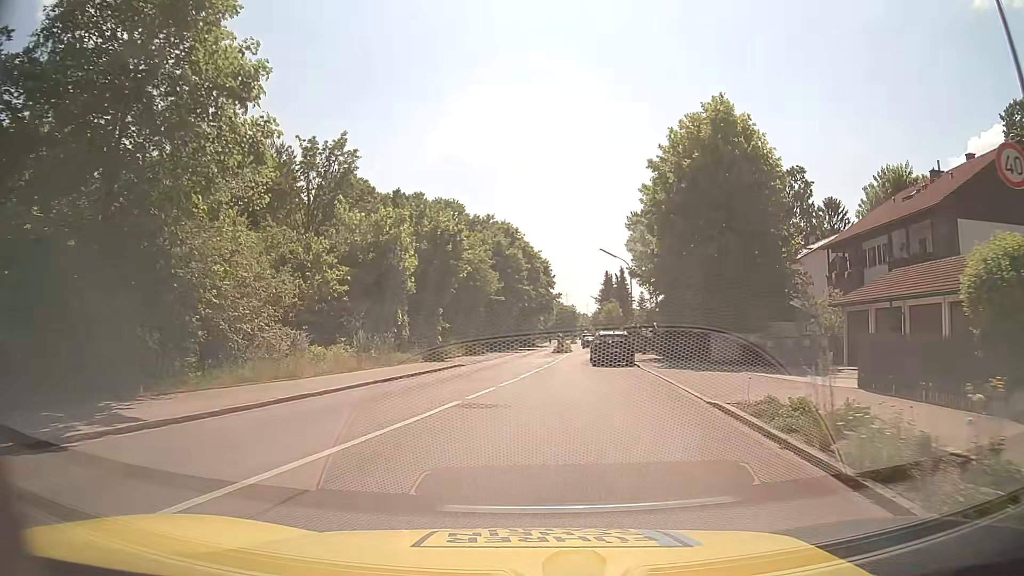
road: tertiary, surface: asphalt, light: Day
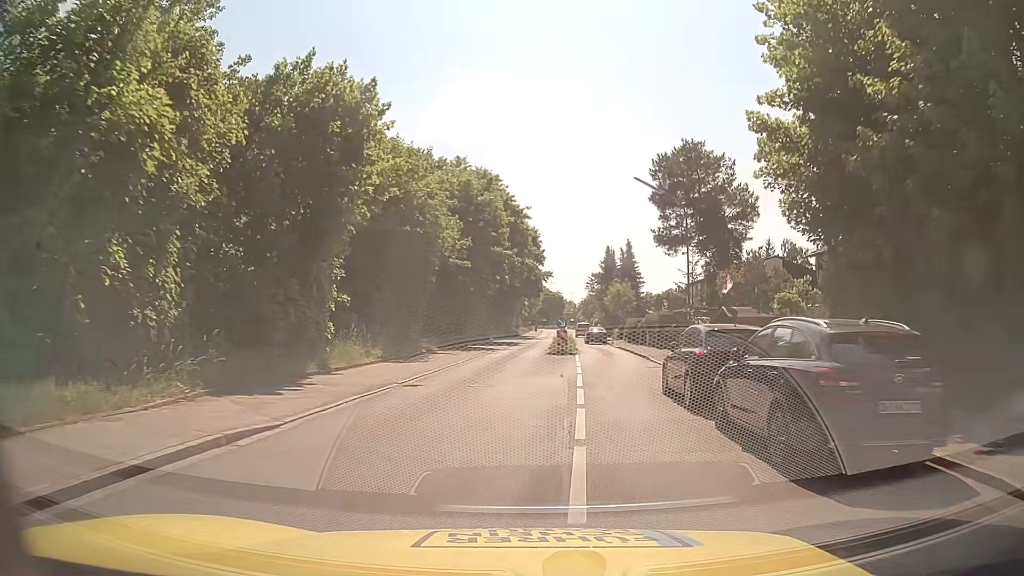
(+0.1, +22.7) m; +1°
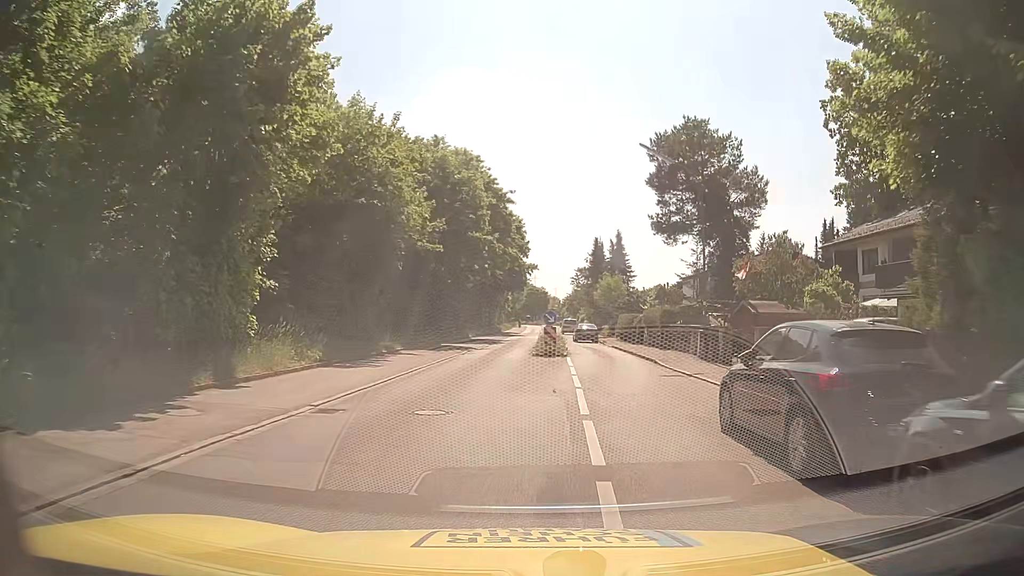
(0.0, +5.4) m; +1°
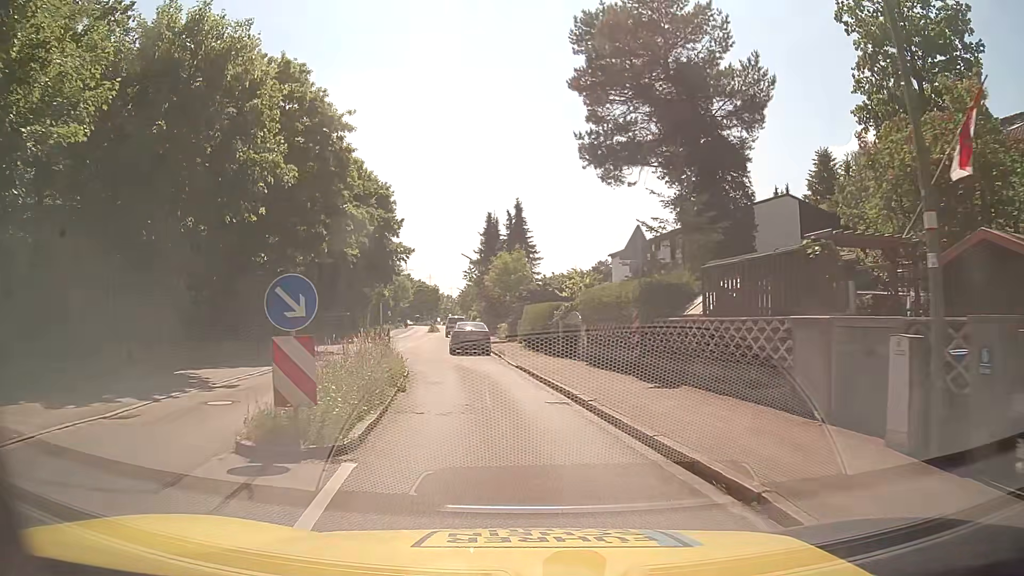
(+2.1, +20.1) m; +9°
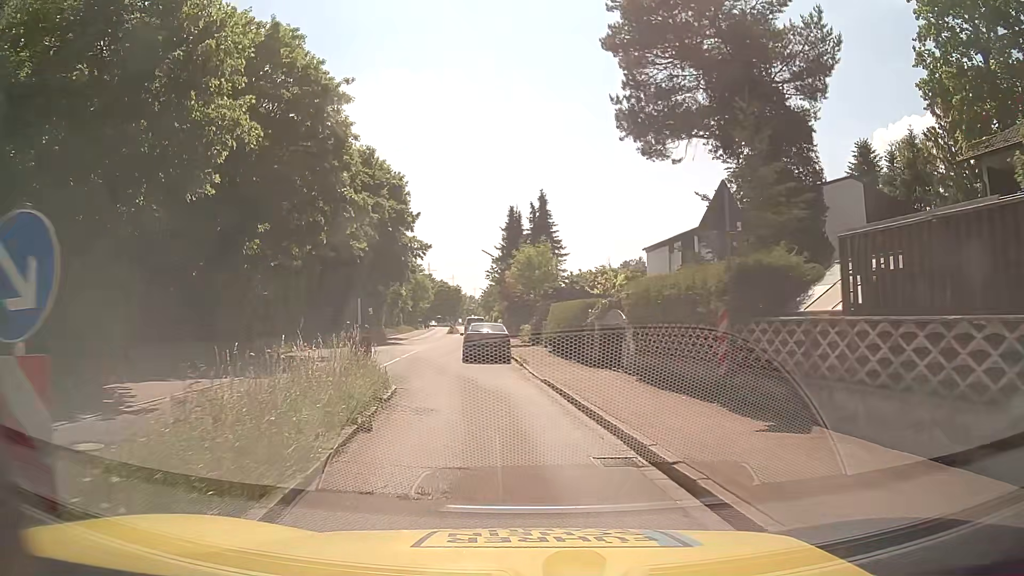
(-0.1, +4.7) m; -3°
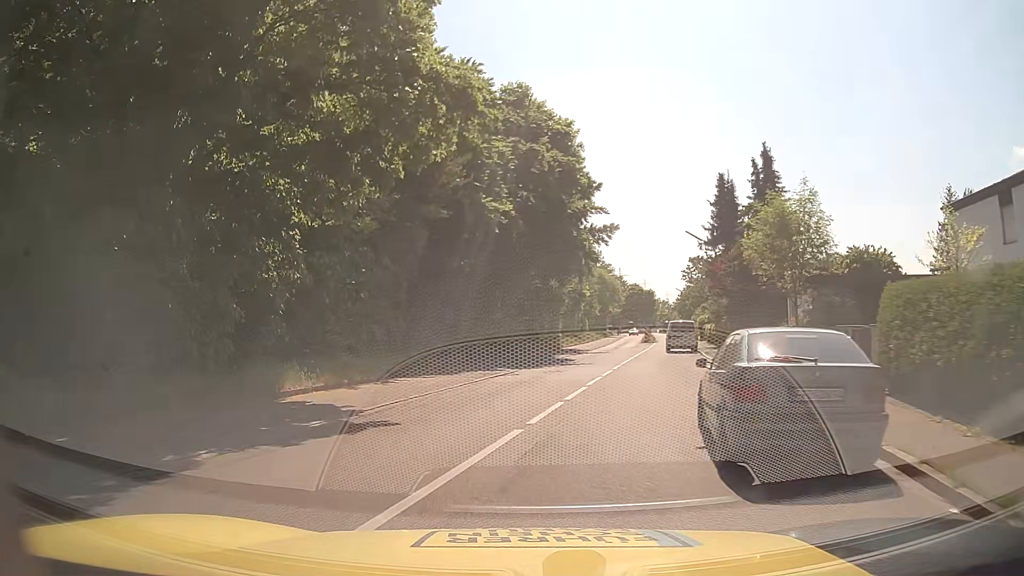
(-1.5, +17.0) m; -16°
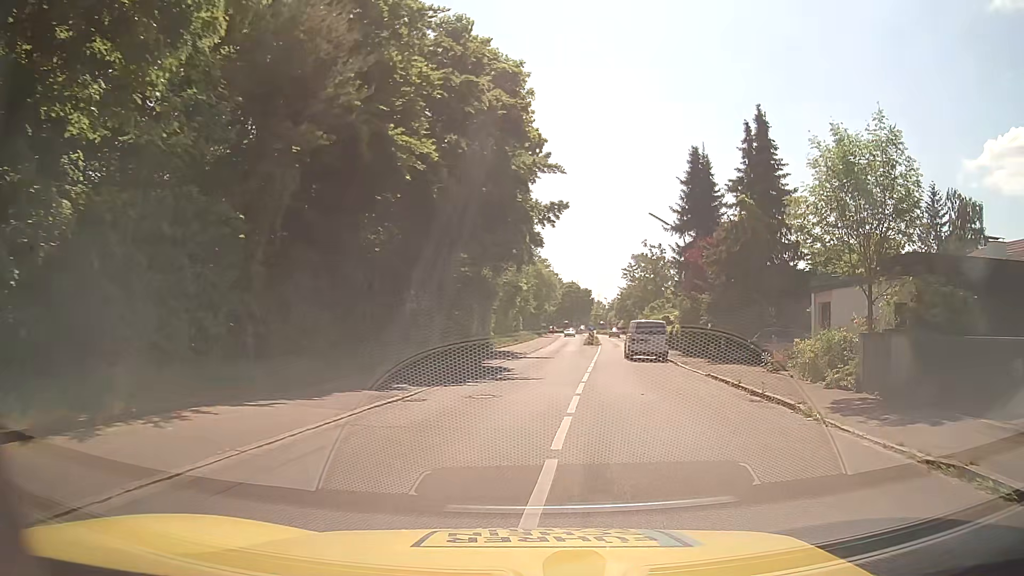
(+0.2, +9.2) m; +6°
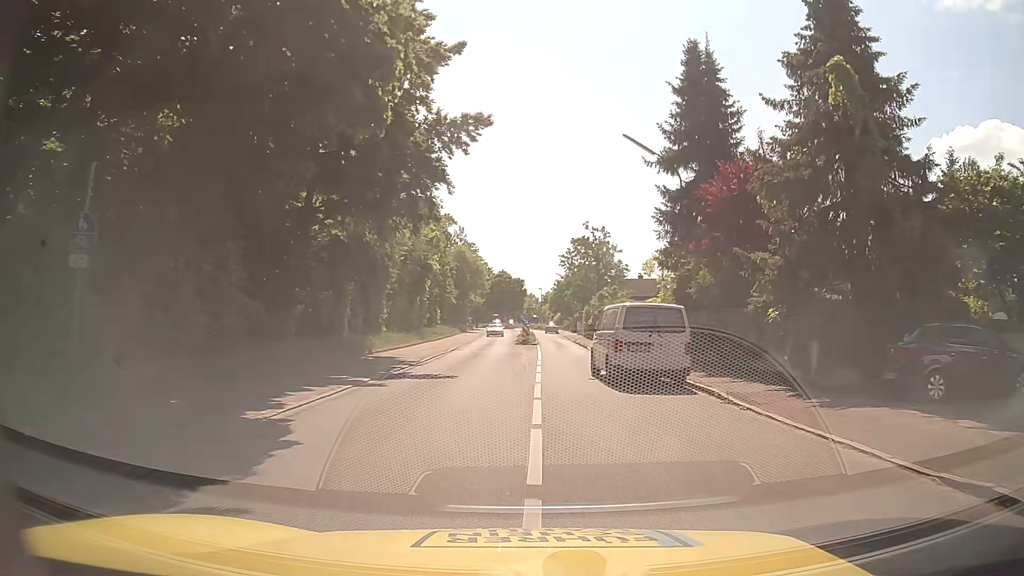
(+1.3, +16.8) m; +6°
(0, +10) (0, +20) (+1, +30) (+2, +40) (+2, +50) (+2, +60) (+2, +70) (+1, +80) (+1, +90) (+1, +100) m
